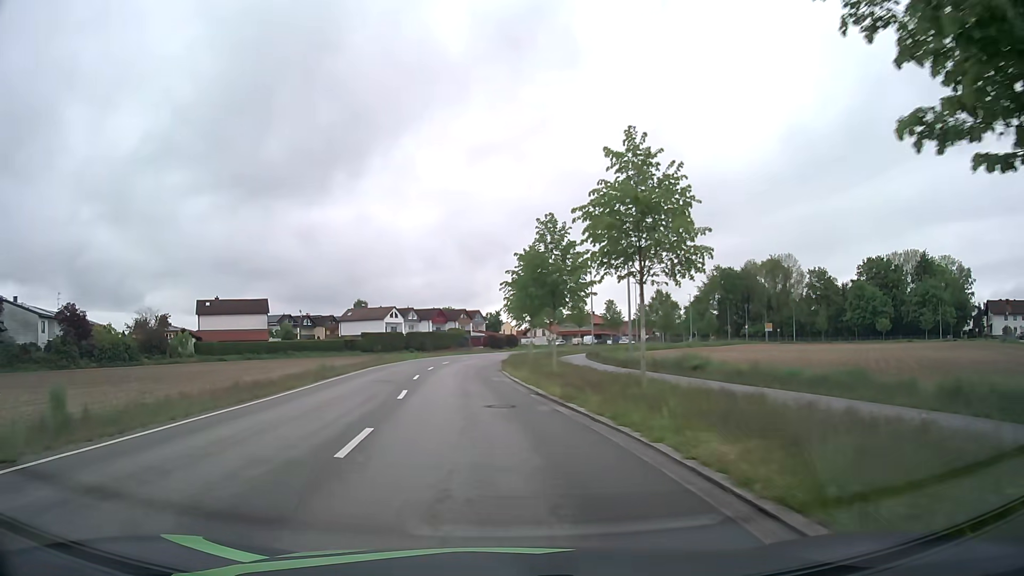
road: unclassified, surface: asphalt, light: Day
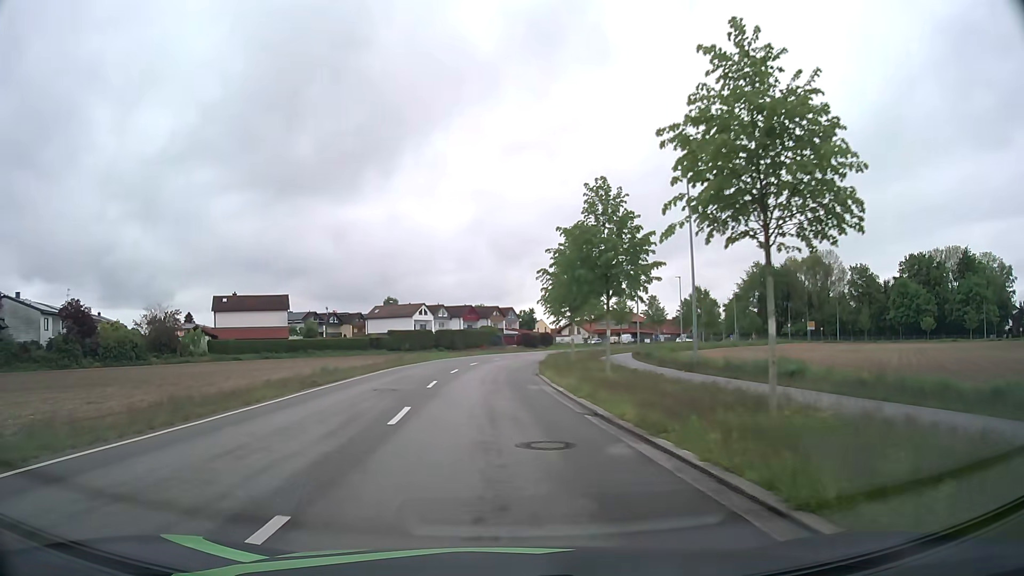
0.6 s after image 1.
(-0.2, +5.8) m; -3°
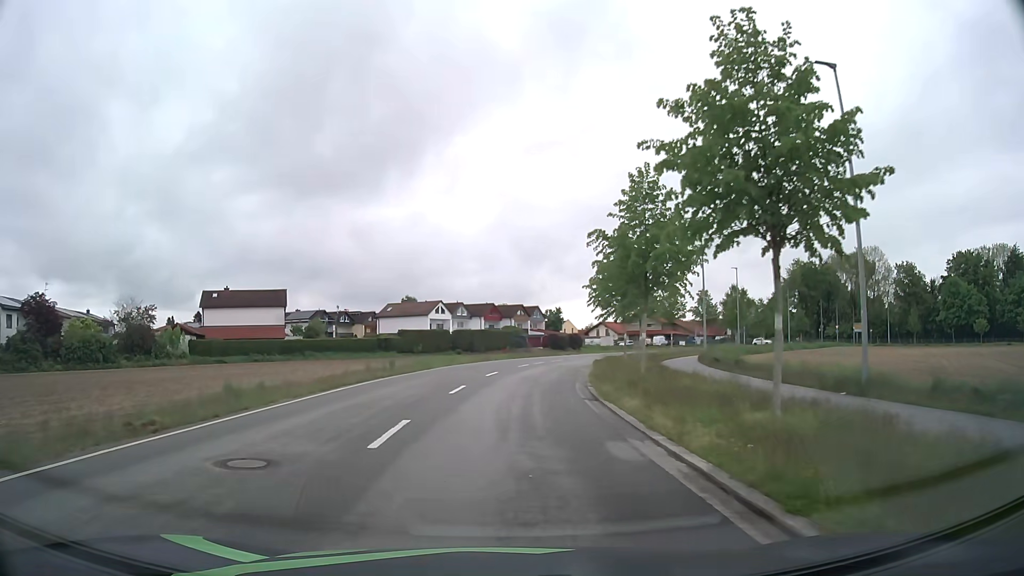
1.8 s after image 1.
(-0.3, +11.8) m; -2°
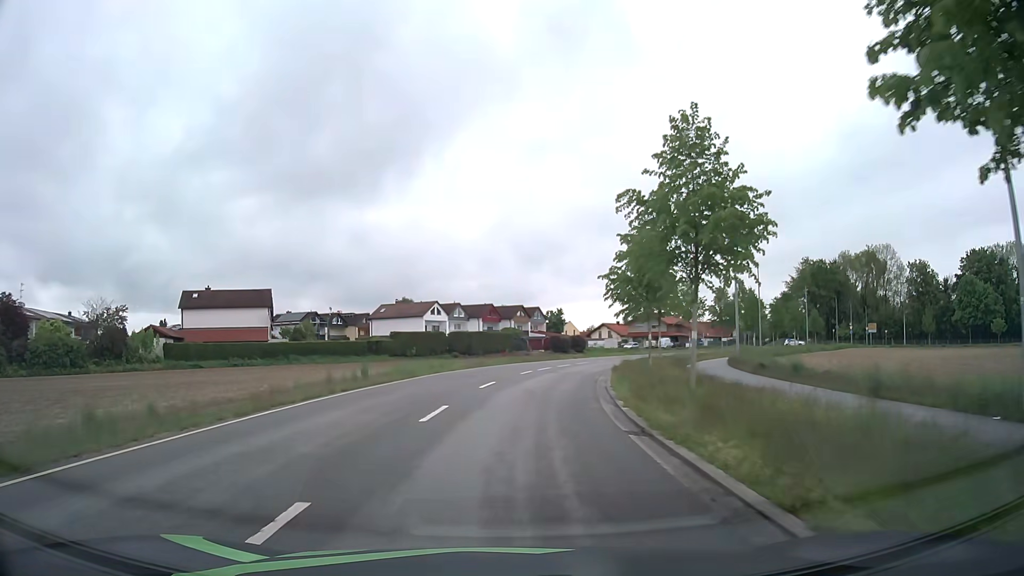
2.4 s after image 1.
(+0.1, +6.0) m; +1°
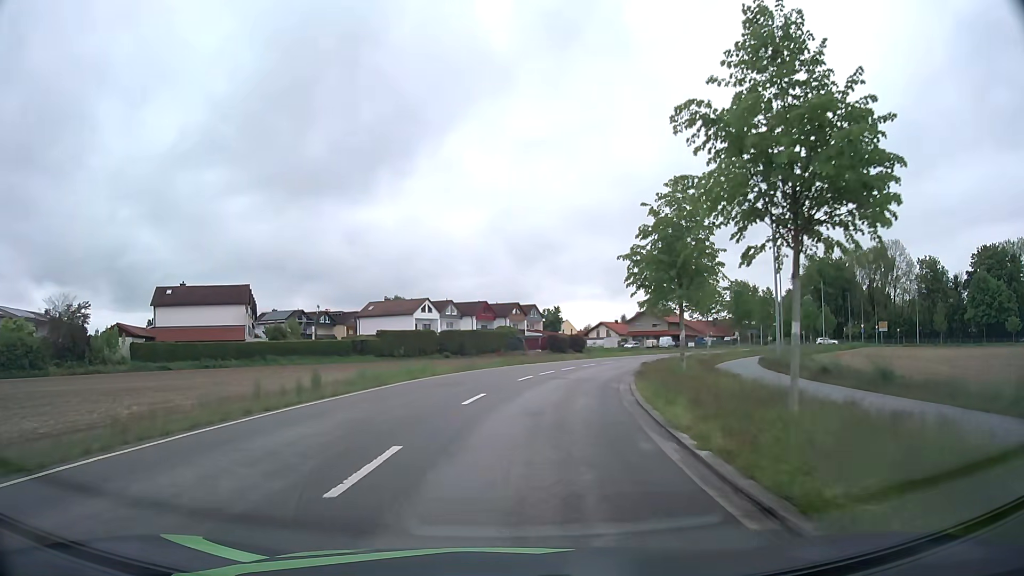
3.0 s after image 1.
(0.0, +6.0) m; 0°
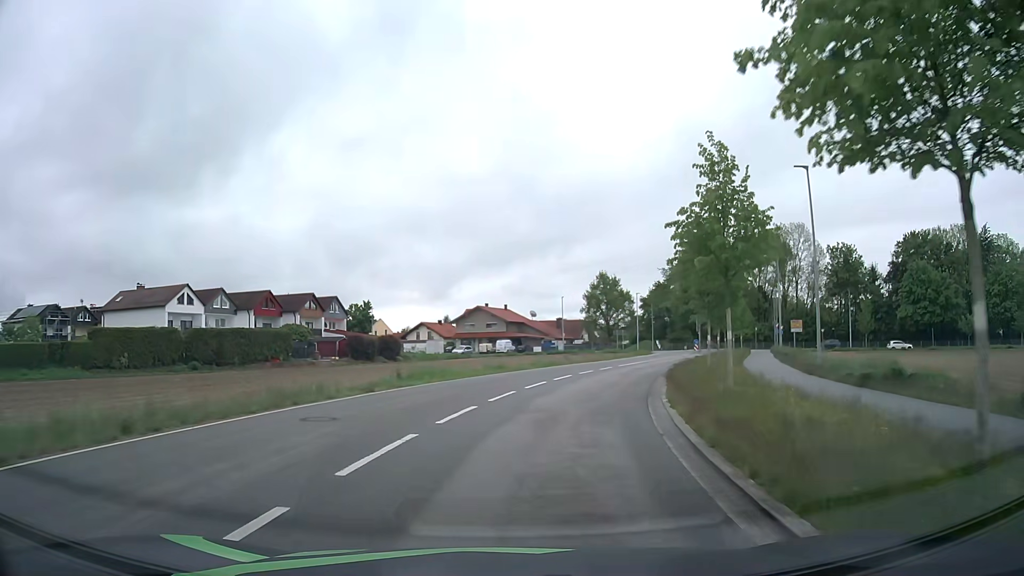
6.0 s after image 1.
(+3.5, +29.9) m; +15°
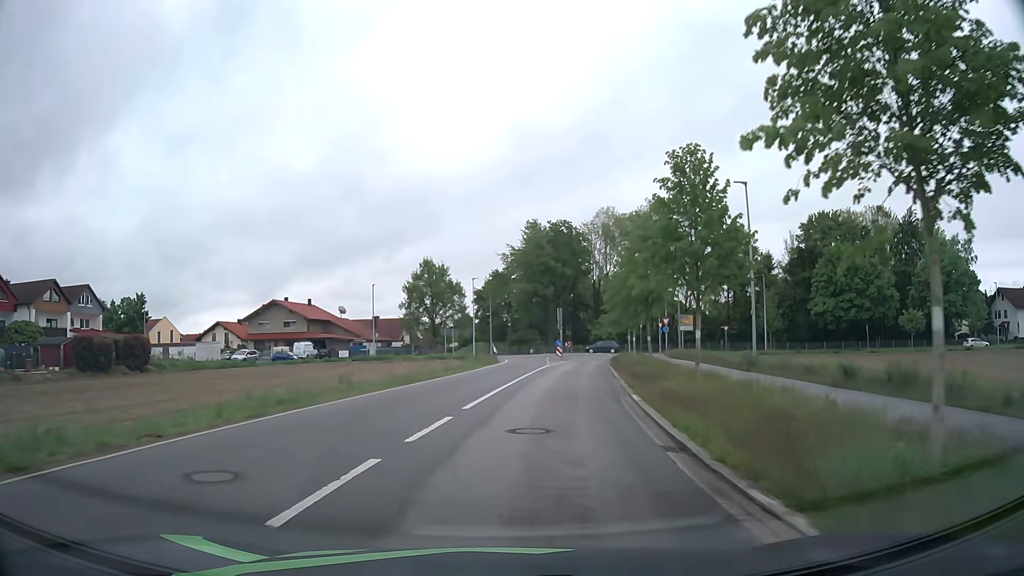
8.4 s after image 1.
(+3.1, +24.0) m; +15°
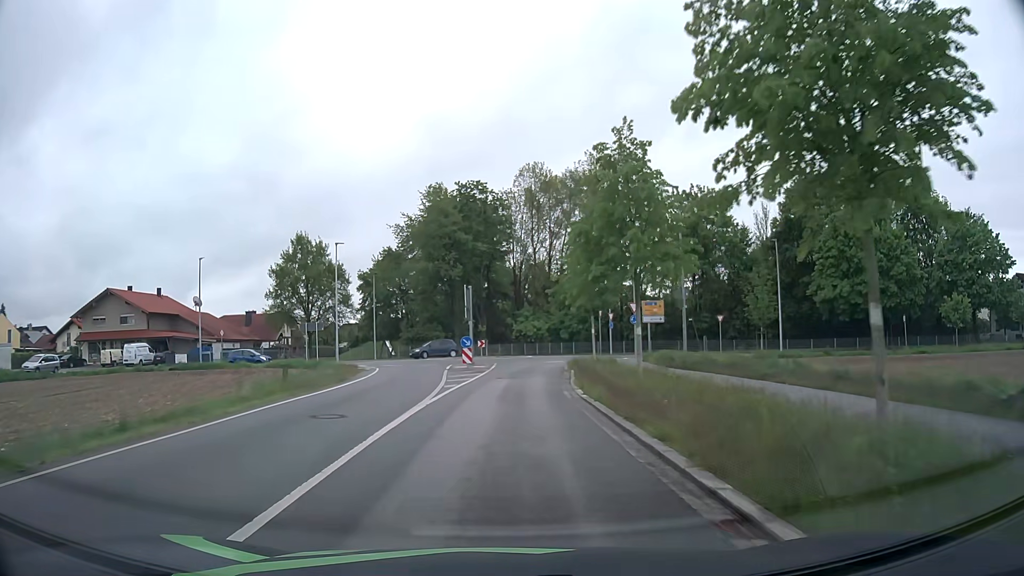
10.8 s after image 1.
(+1.9, +24.0) m; +7°
(0, +10) (0, +20) (+1, +30) (+2, +40) (+4, +50) (+1, +59) (-9, +59) (-19, +57) (-29, +56) (-39, +56) m
